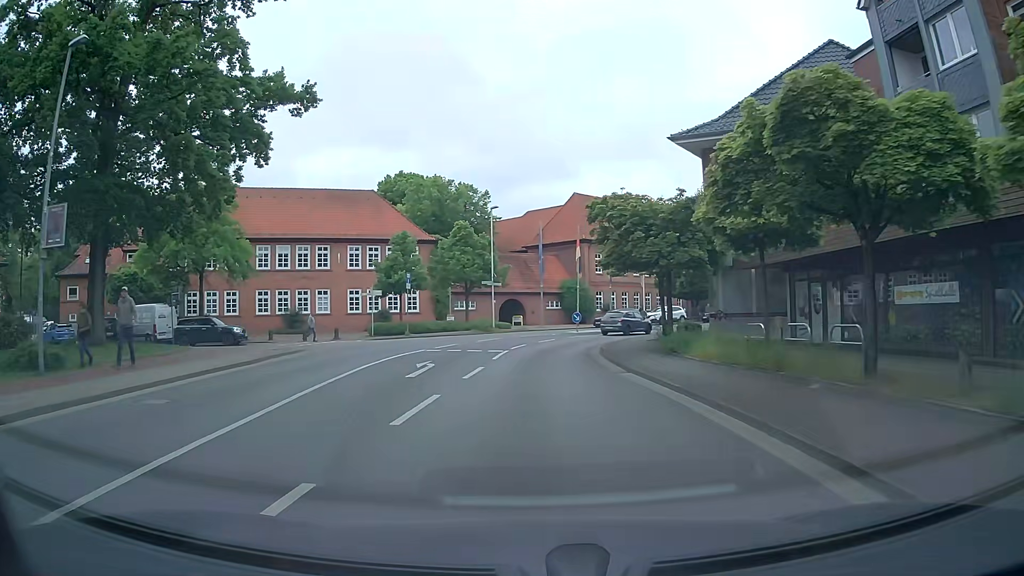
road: secondary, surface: asphalt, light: Day
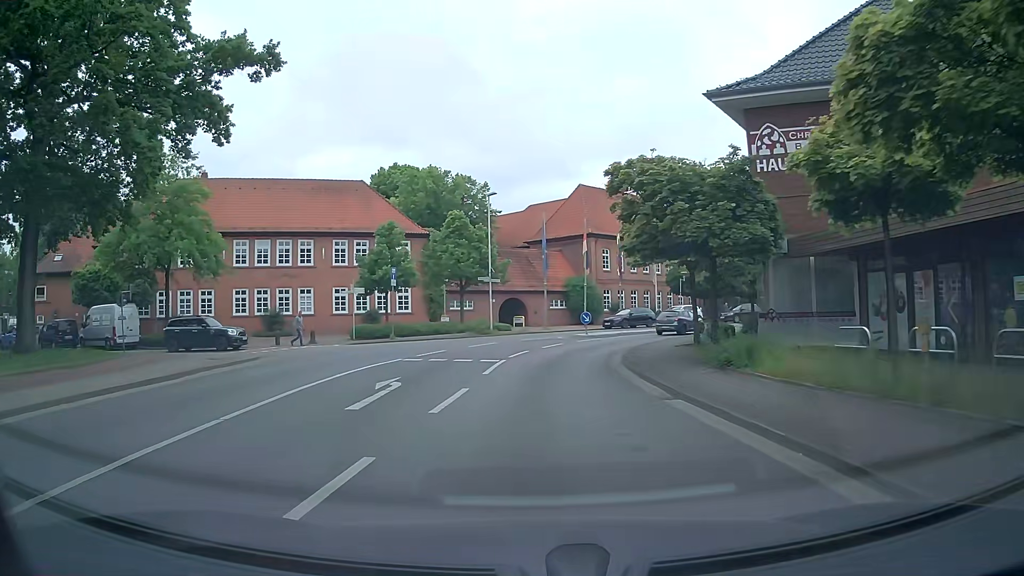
(0.0, +5.0) m; 0°
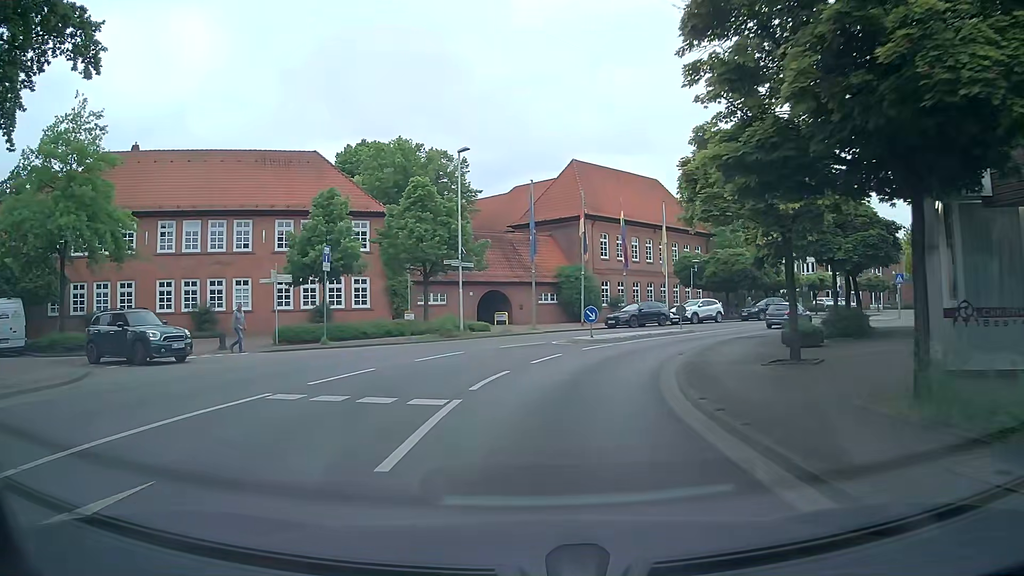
(0.0, +9.5) m; 0°
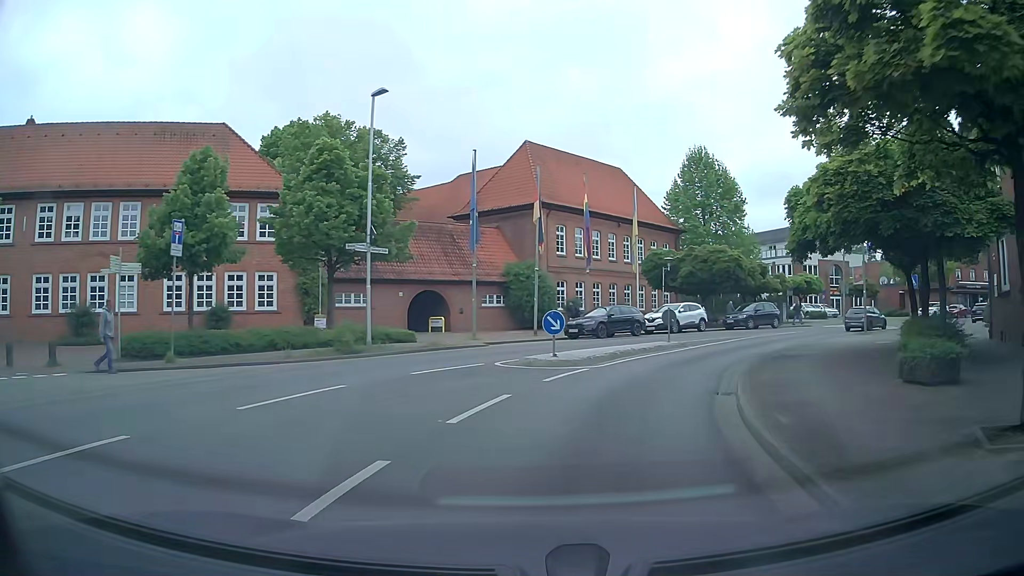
(+0.2, +8.1) m; +4°
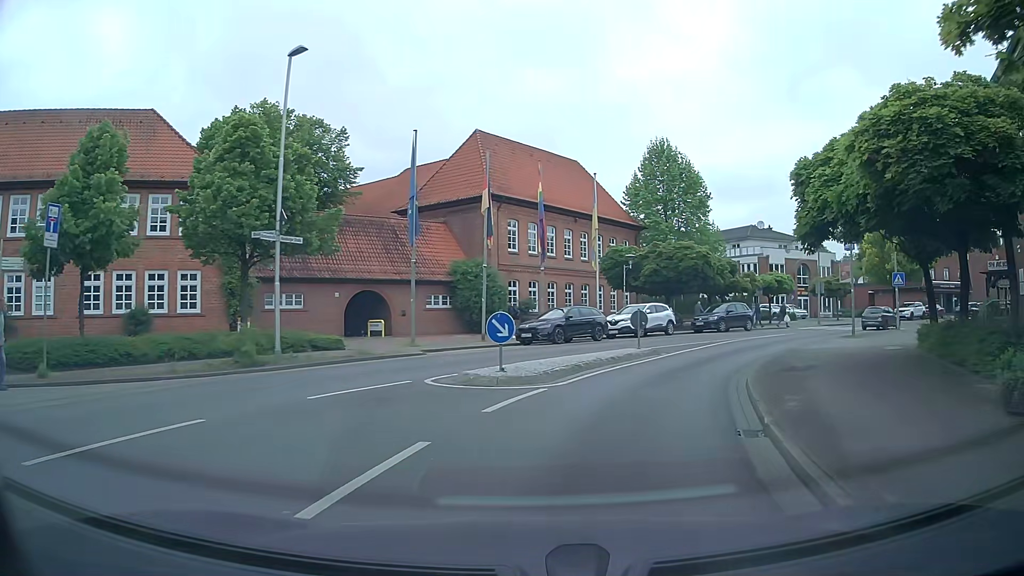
(+0.2, +3.7) m; +5°
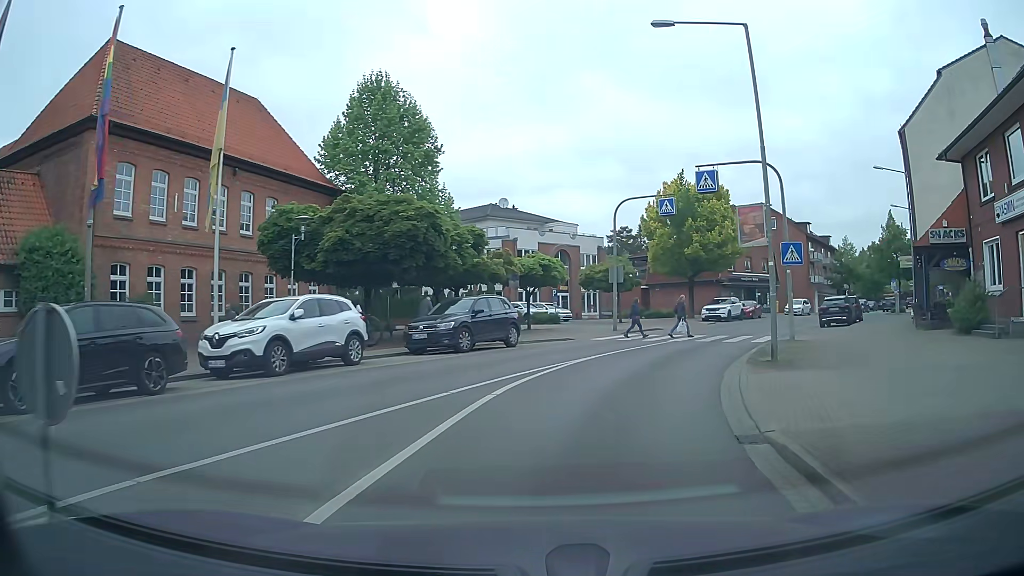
(+3.7, +17.6) m; +23°
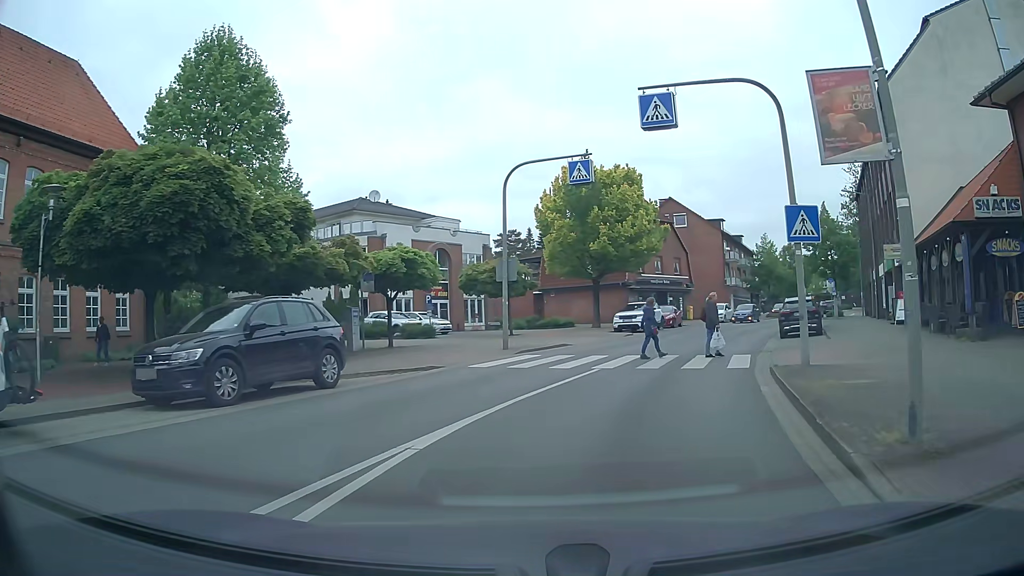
(+0.8, +9.0) m; +10°
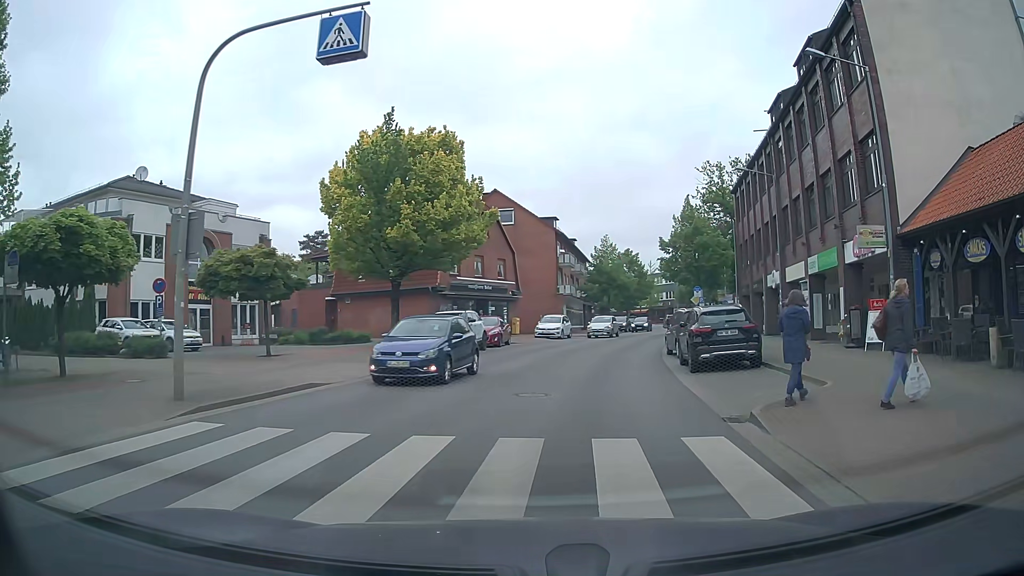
(+1.4, +11.5) m; +16°
(+1, +10) (+2, +20) (+4, +30) (+6, +39) (+9, +49) (+12, +59) (+14, +68) (+17, +78) (+19, +88) (+20, +98) m
